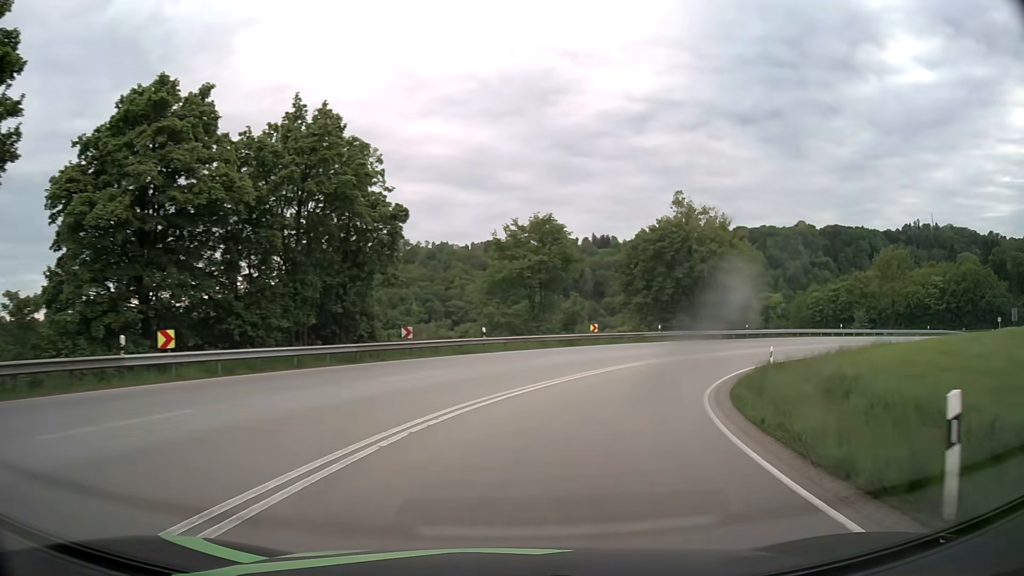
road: primary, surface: asphalt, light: Day
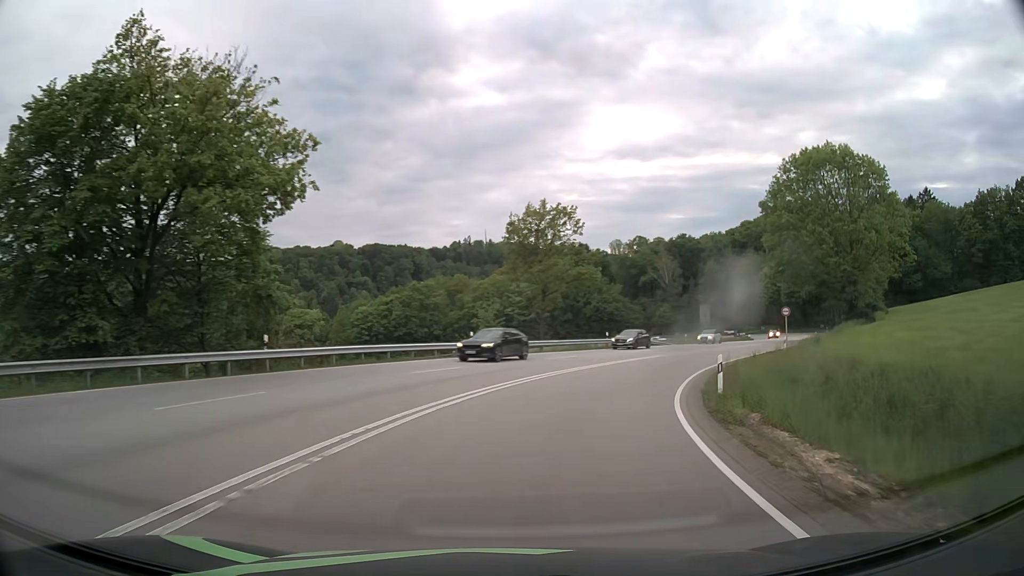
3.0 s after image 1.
(+12.9, +36.1) m; +40°
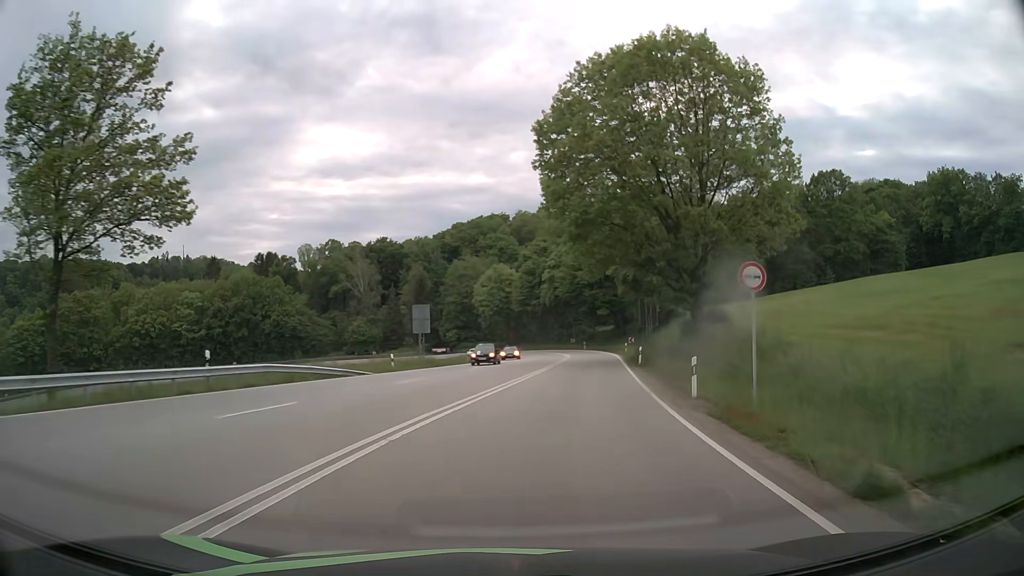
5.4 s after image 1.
(+7.3, +30.7) m; +26°
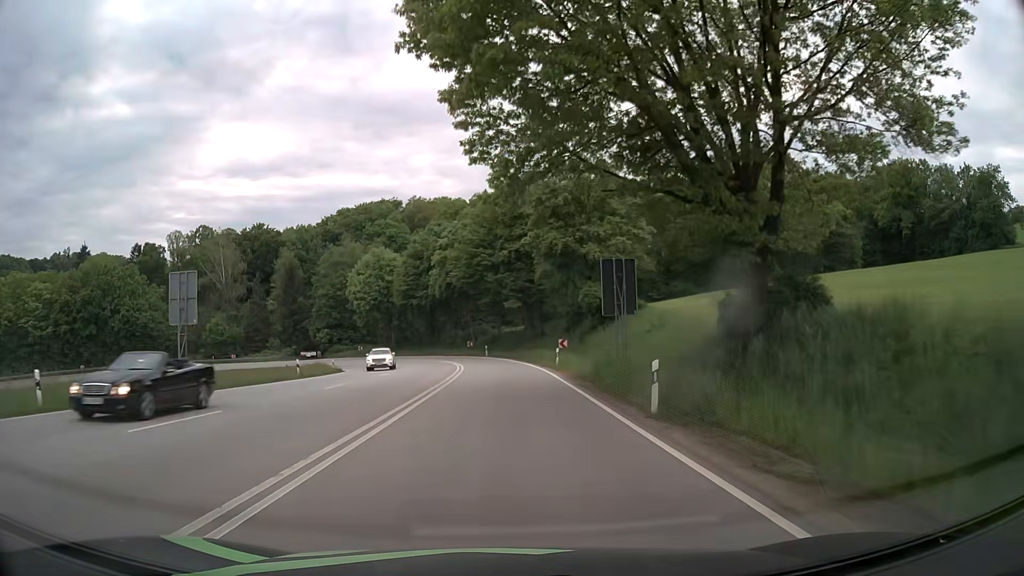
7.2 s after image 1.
(+2.7, +24.2) m; +9°
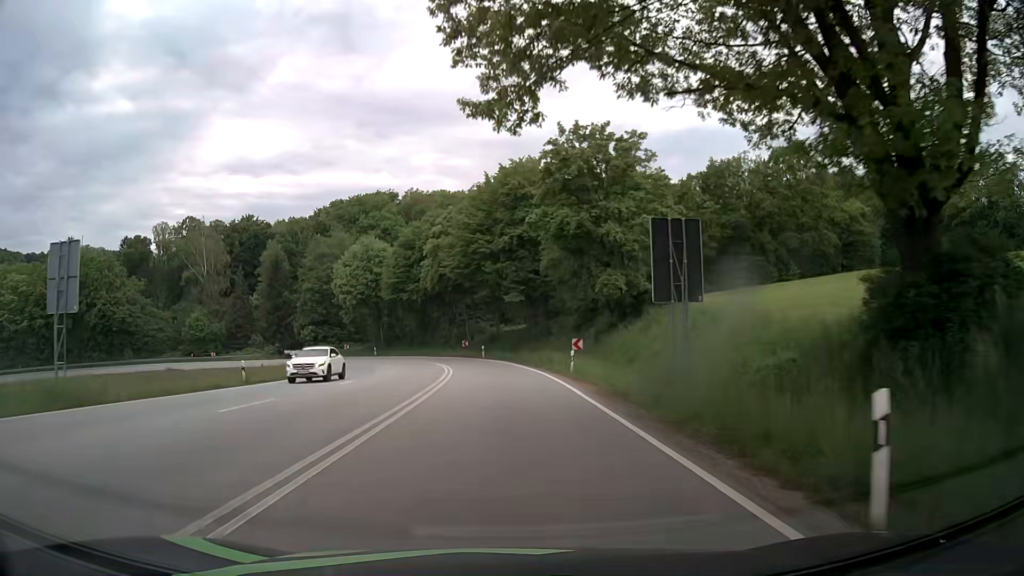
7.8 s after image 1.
(0.0, +8.2) m; 0°
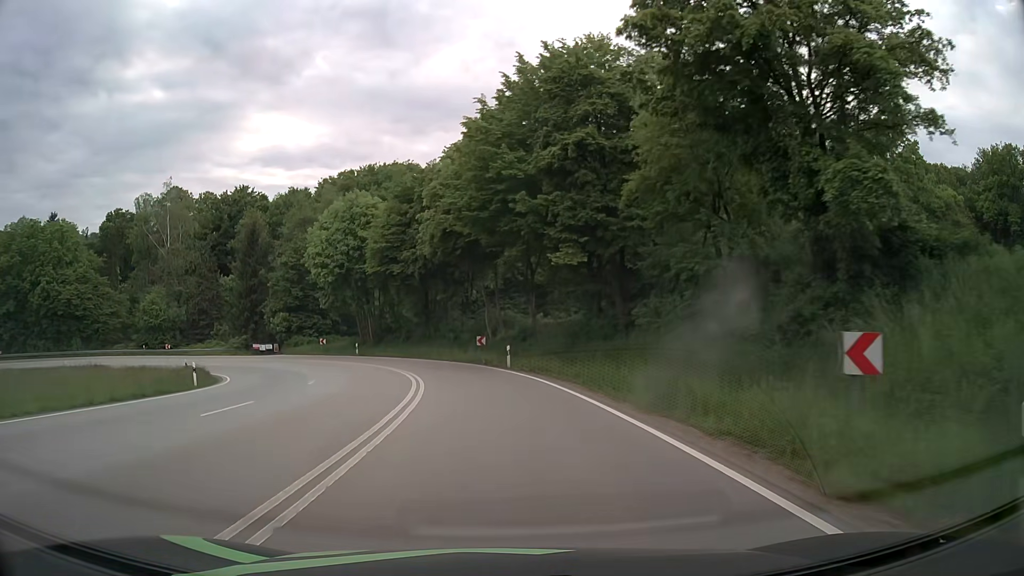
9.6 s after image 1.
(-0.3, +24.4) m; -3°
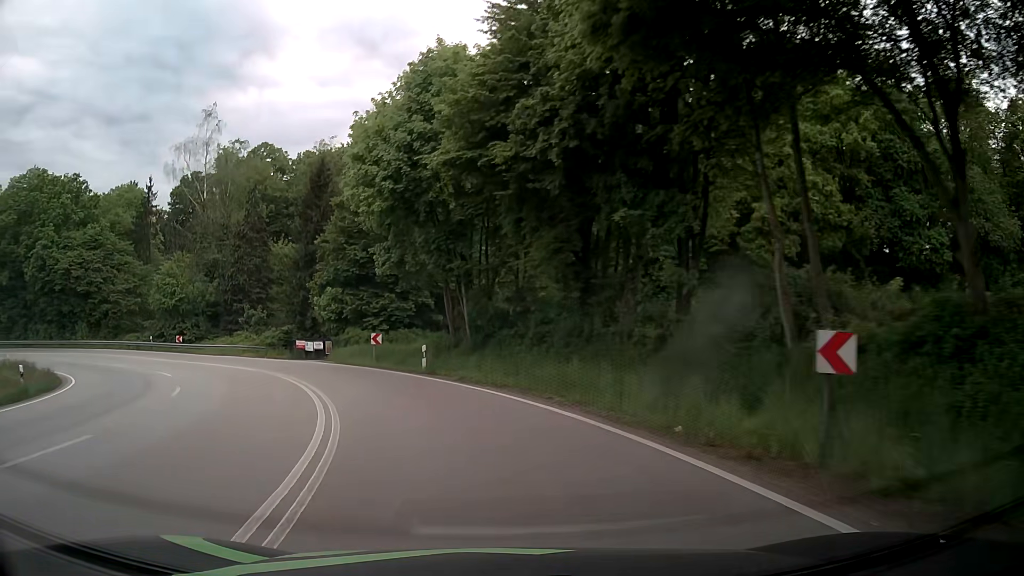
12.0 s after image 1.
(-2.9, +31.8) m; -12°
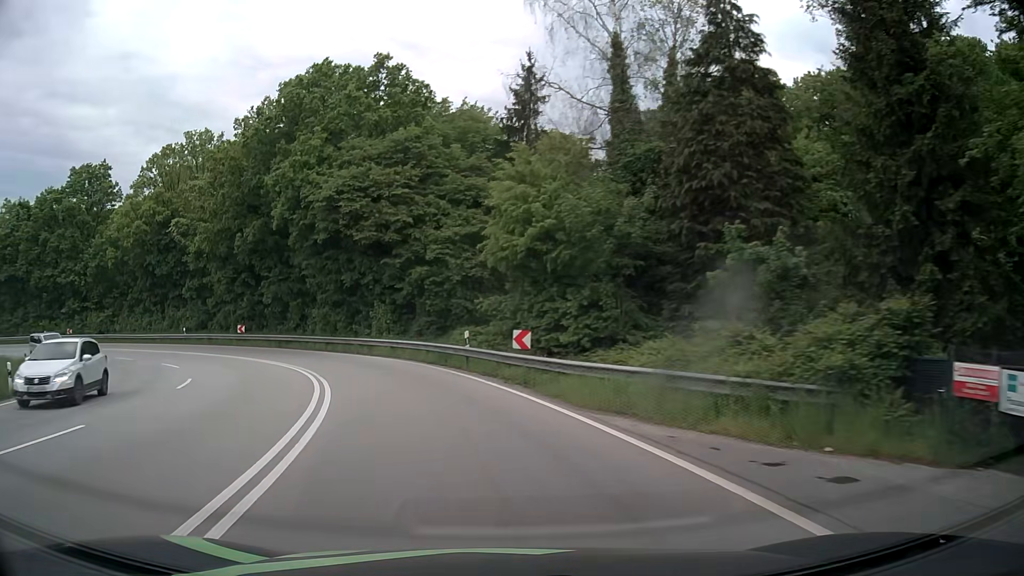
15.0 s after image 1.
(-13.3, +35.8) m; -43°
(-1, +10) (-3, +20) (-8, +29) (-14, +37) (-21, +43) (-30, +49) (-39, +52) (-48, +55) (-58, +55) (-68, +53) m
